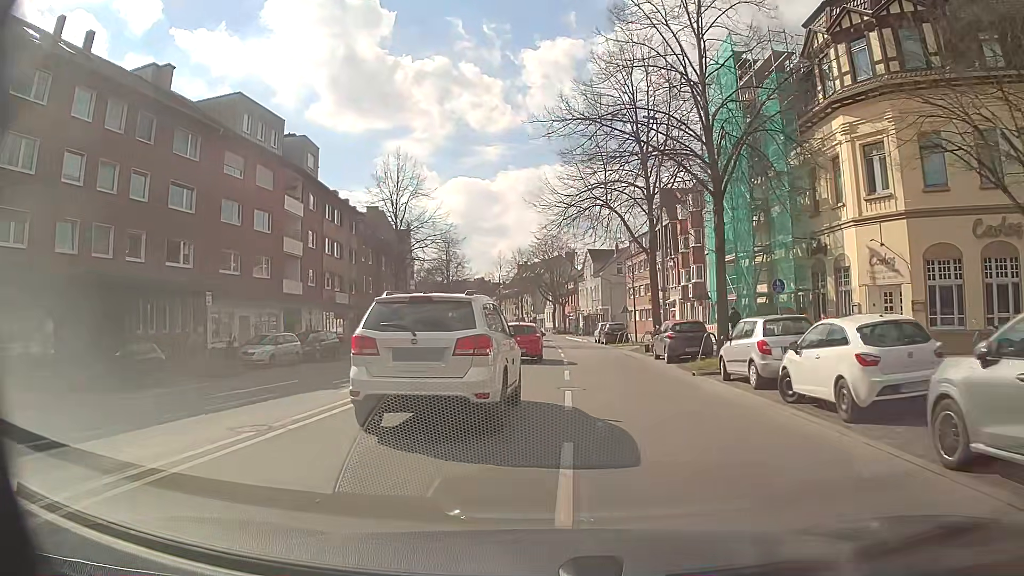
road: secondary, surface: asphalt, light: Day
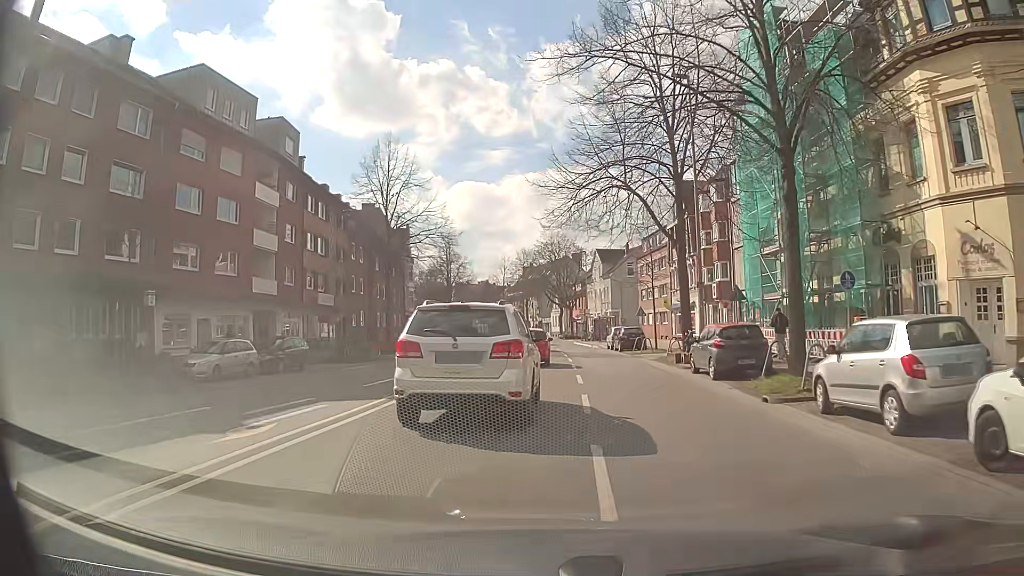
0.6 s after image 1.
(0.0, +5.8) m; 0°
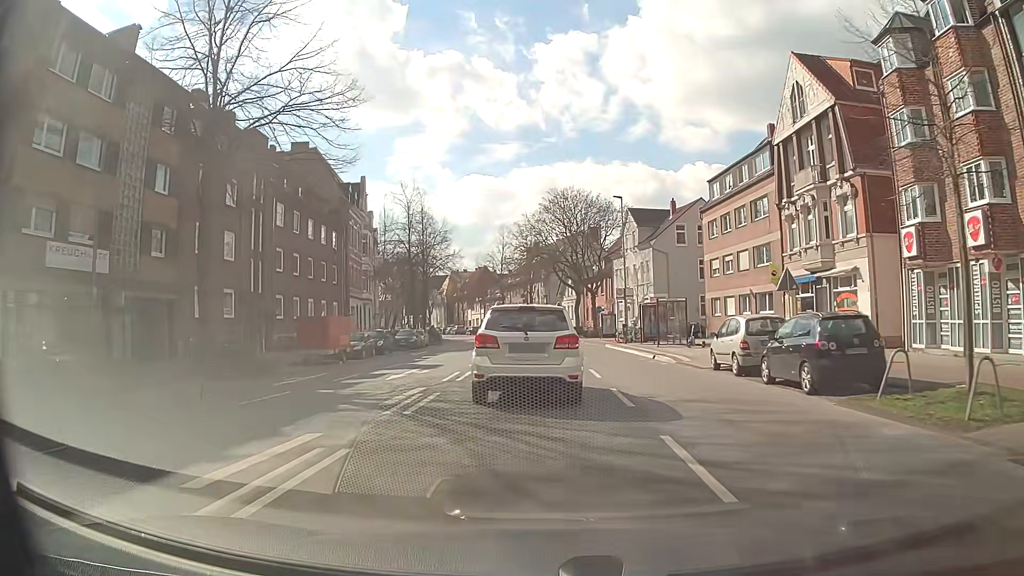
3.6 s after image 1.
(-0.2, +30.3) m; -1°
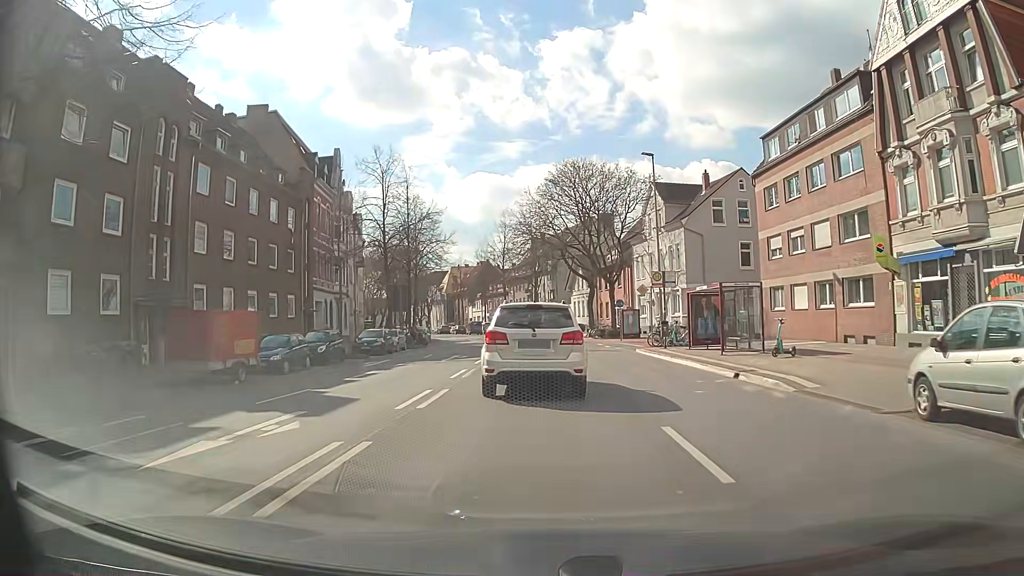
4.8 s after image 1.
(0.0, +11.9) m; -1°
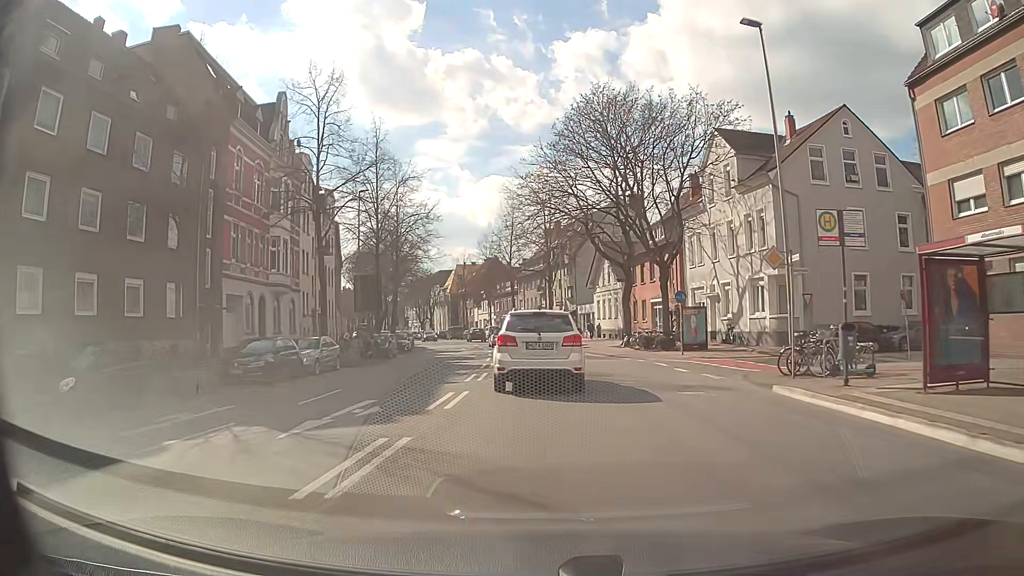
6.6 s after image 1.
(-0.1, +17.6) m; -1°
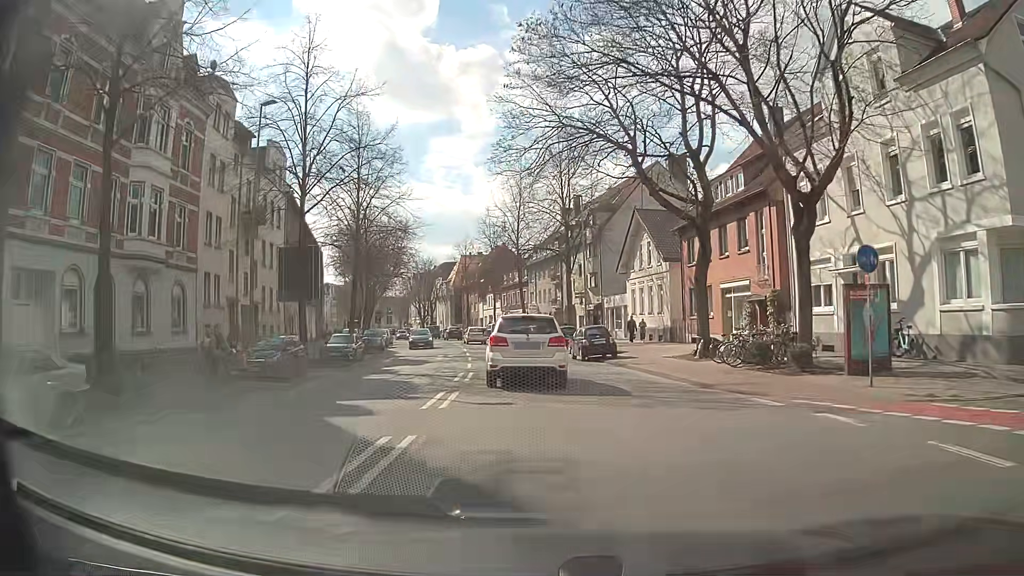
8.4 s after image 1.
(0.0, +17.9) m; -1°
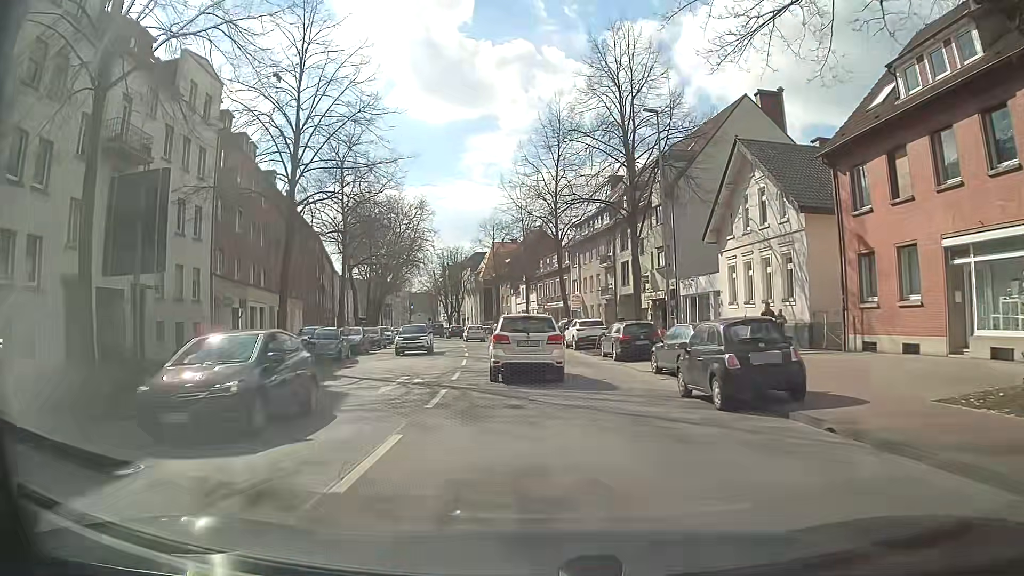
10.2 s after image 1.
(-0.5, +18.3) m; -3°
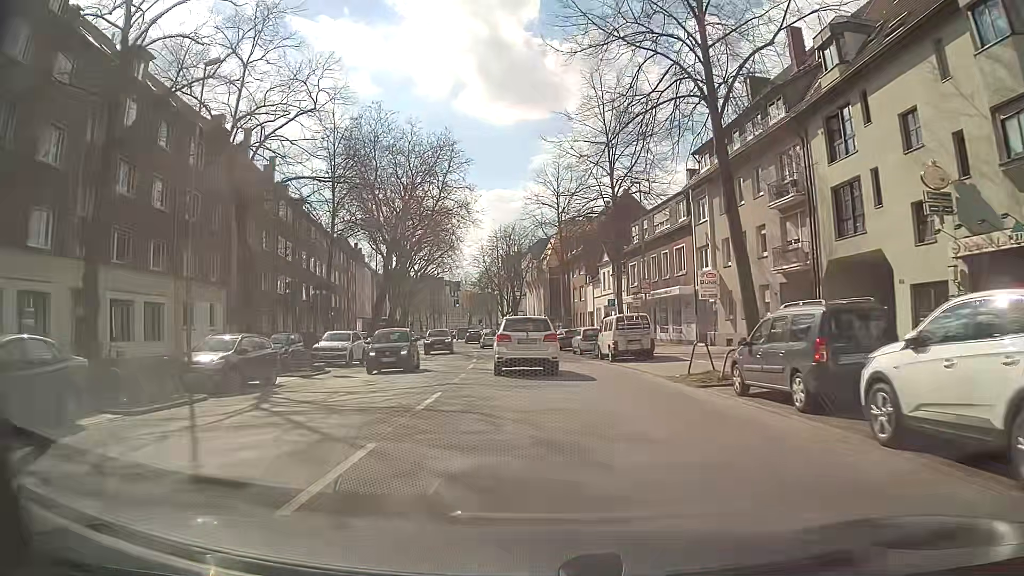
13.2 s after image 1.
(-1.8, +31.3) m; -6°
(0, +10) (-1, +20) (-1, +30) (-2, +40) (-3, +50) (-5, +60) (-7, +70) (-9, +79) (-11, +89) (-12, +99) m
